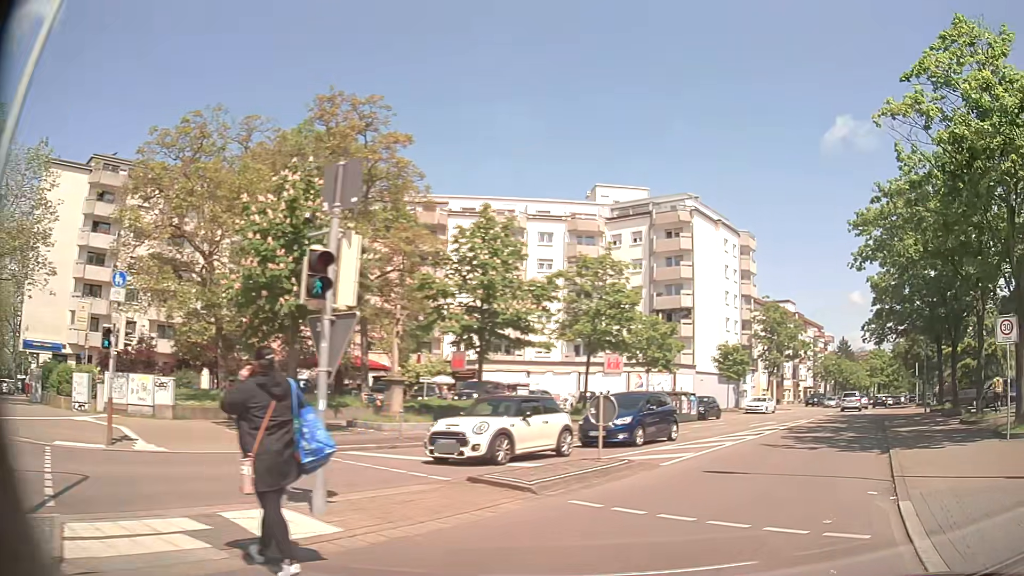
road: residential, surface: asphalt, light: Day
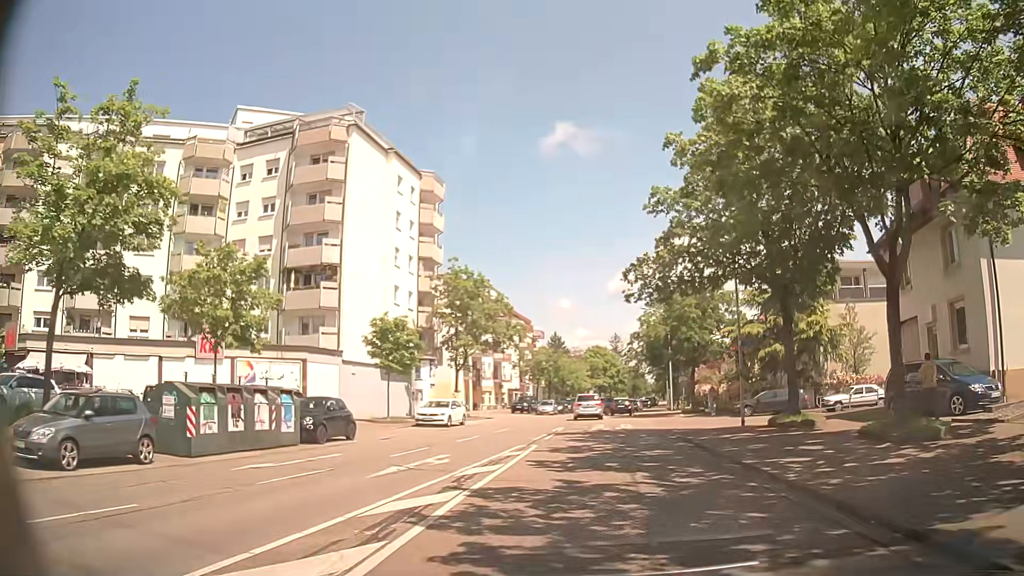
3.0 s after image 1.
(+6.5, +20.2) m; +23°
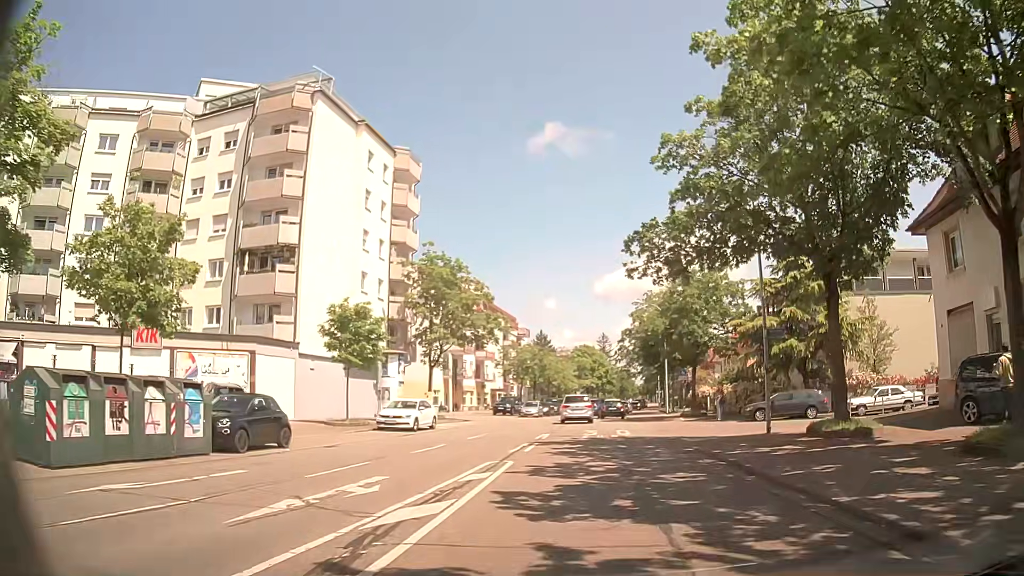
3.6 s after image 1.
(+0.1, +4.9) m; +2°
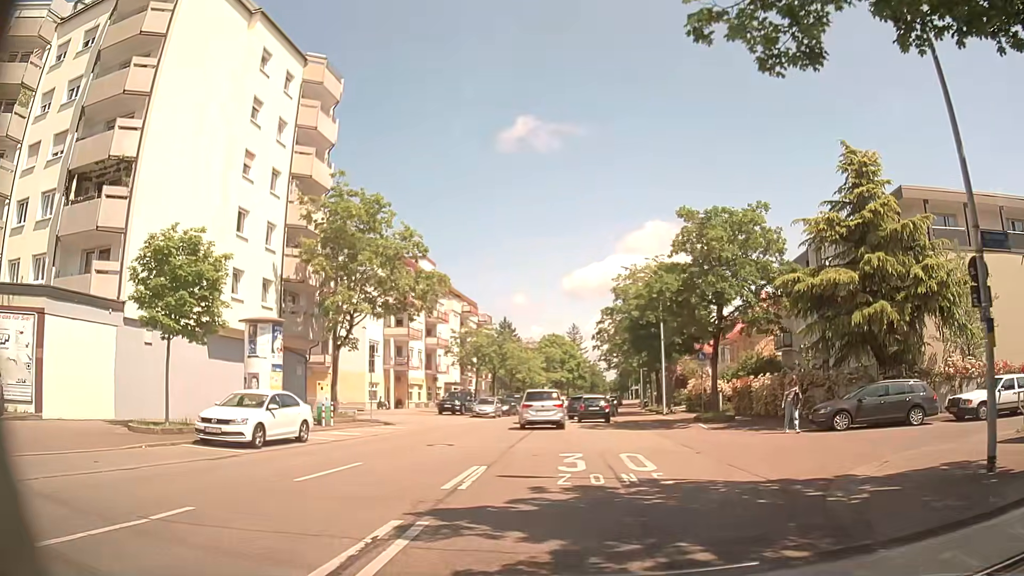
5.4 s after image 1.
(+0.5, +13.1) m; +4°
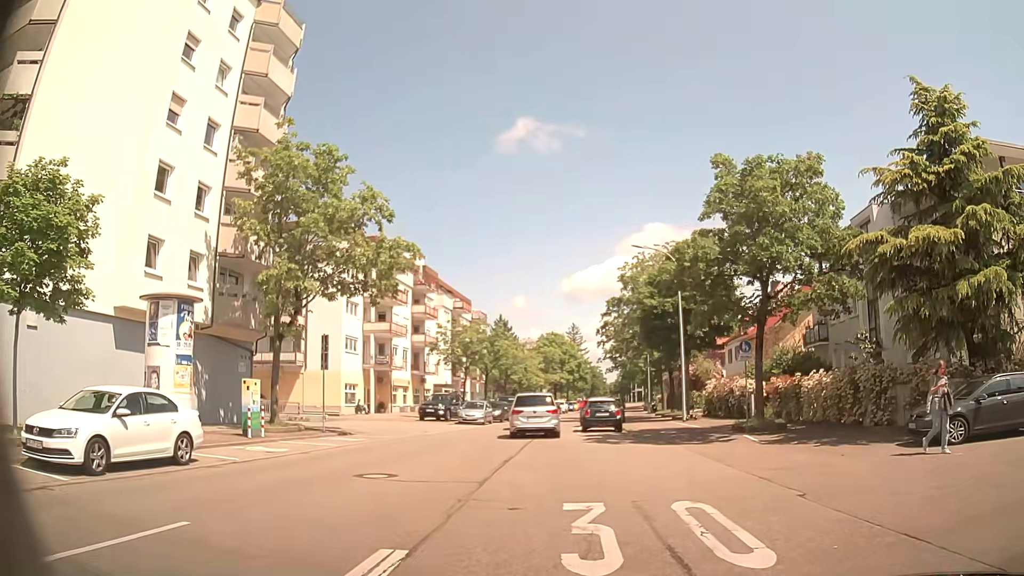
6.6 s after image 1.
(-0.1, +6.5) m; 0°
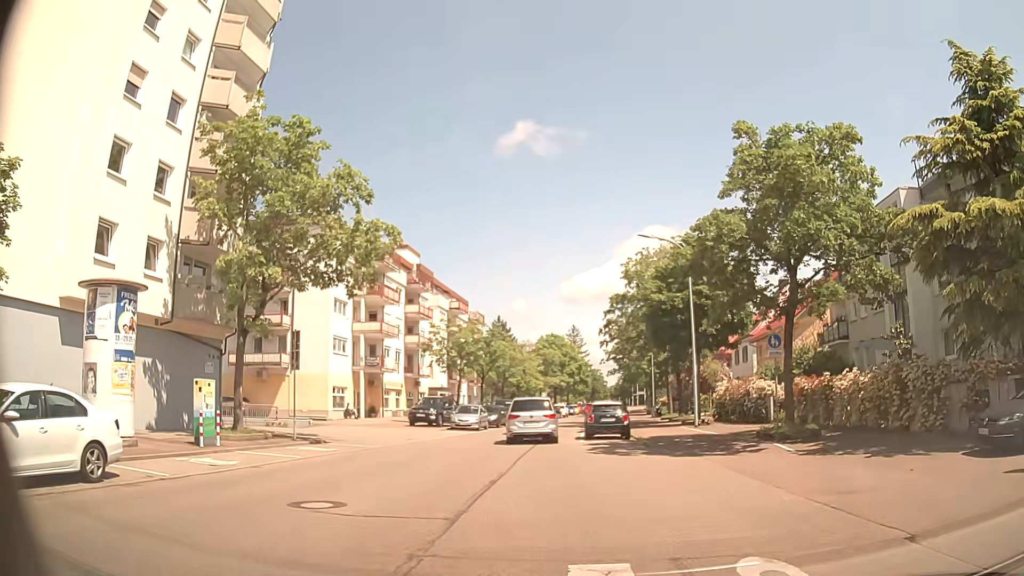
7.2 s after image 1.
(0.0, +3.0) m; +1°
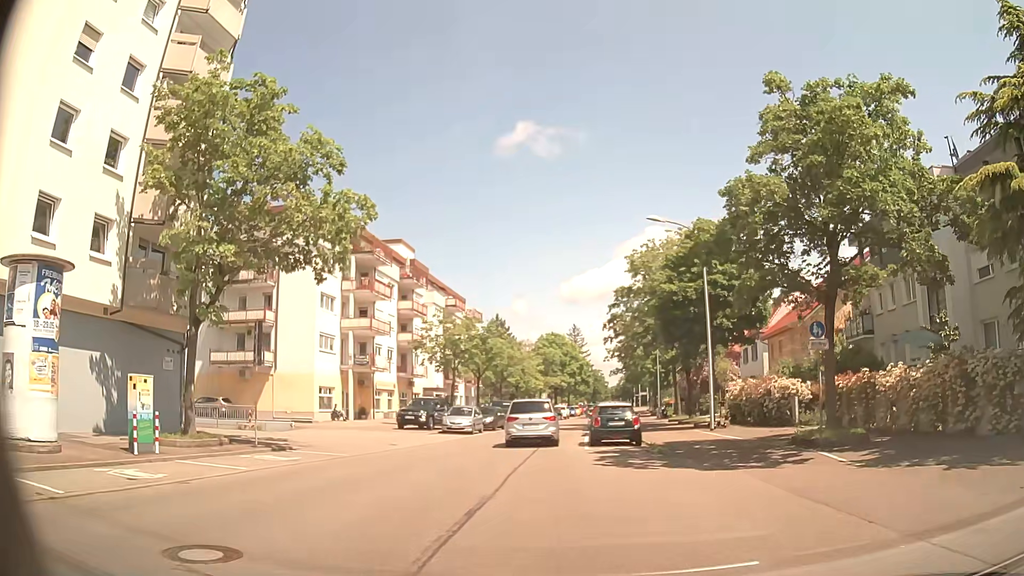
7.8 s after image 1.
(0.0, +3.2) m; -1°
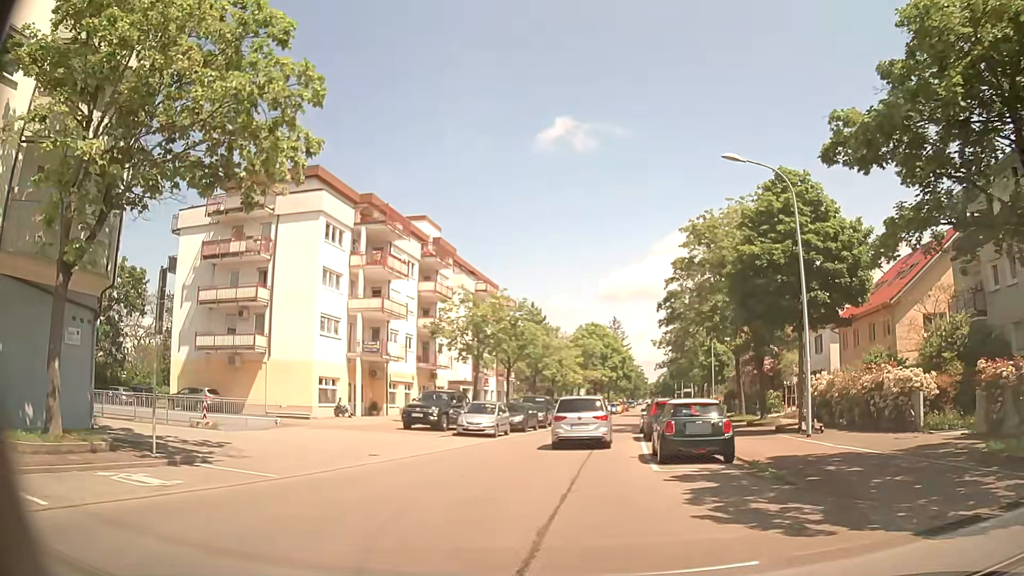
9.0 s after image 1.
(-0.3, +7.5) m; -4°
(0, +10) (+1, +20) (+2, +30) (+3, +40) (+5, +50) (+7, +60) (+8, +69) (+10, +79) (+12, +89) (+14, +99) m
